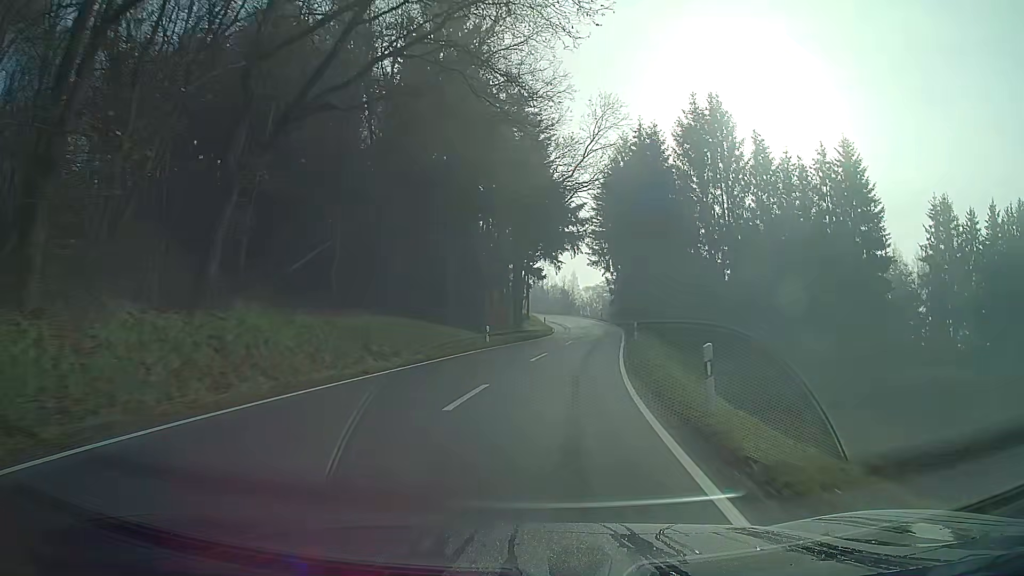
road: secondary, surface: asphalt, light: Day
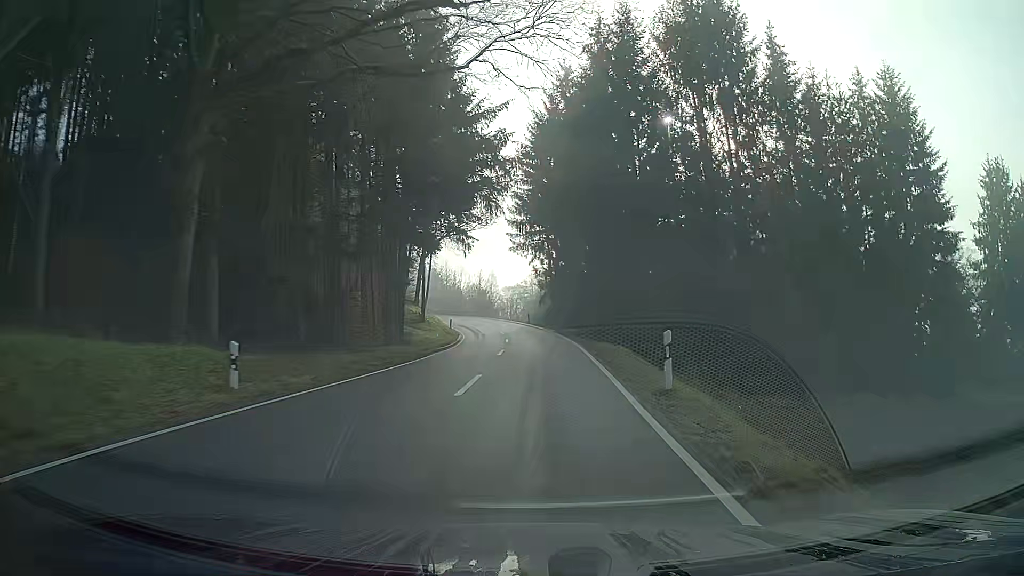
(+1.4, +22.2) m; +6°
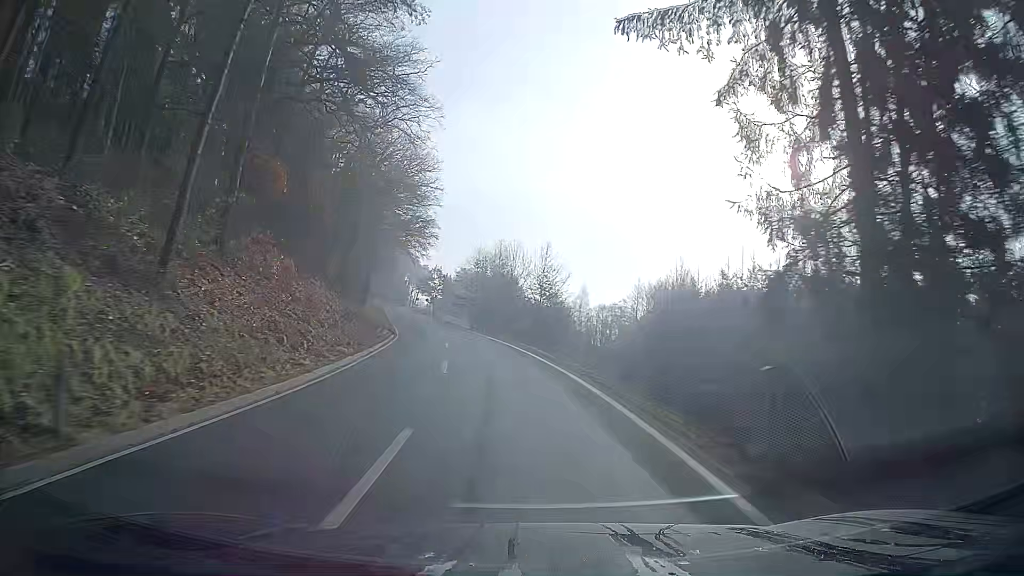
(-2.4, +55.2) m; -8°
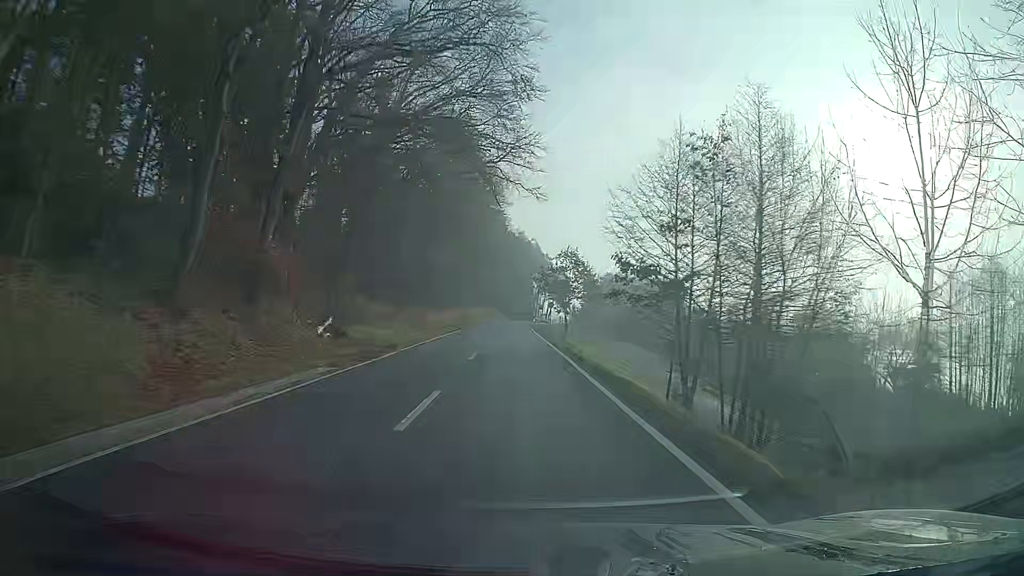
(-7.4, +56.0) m; -12°
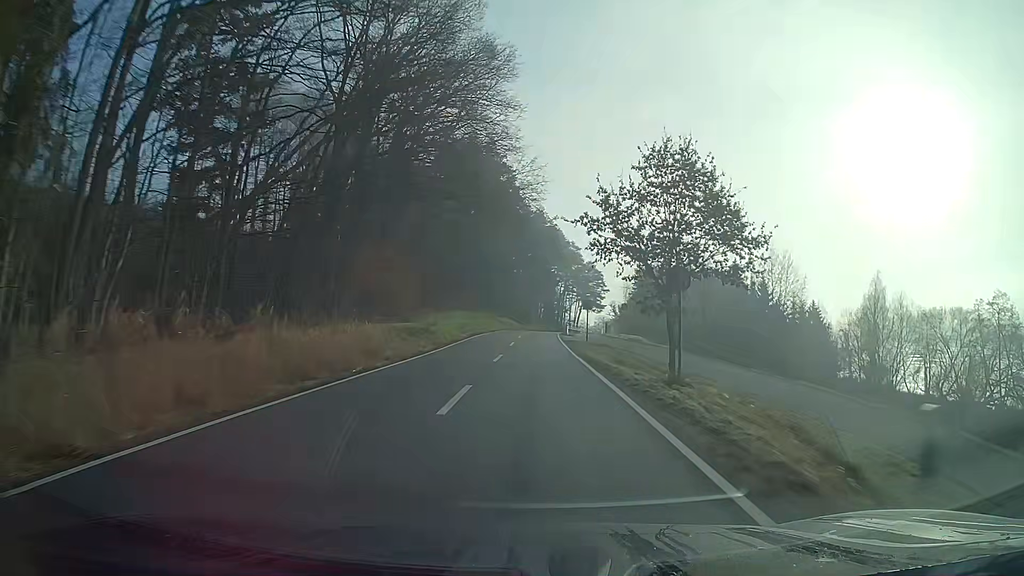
(-1.0, +46.8) m; -1°
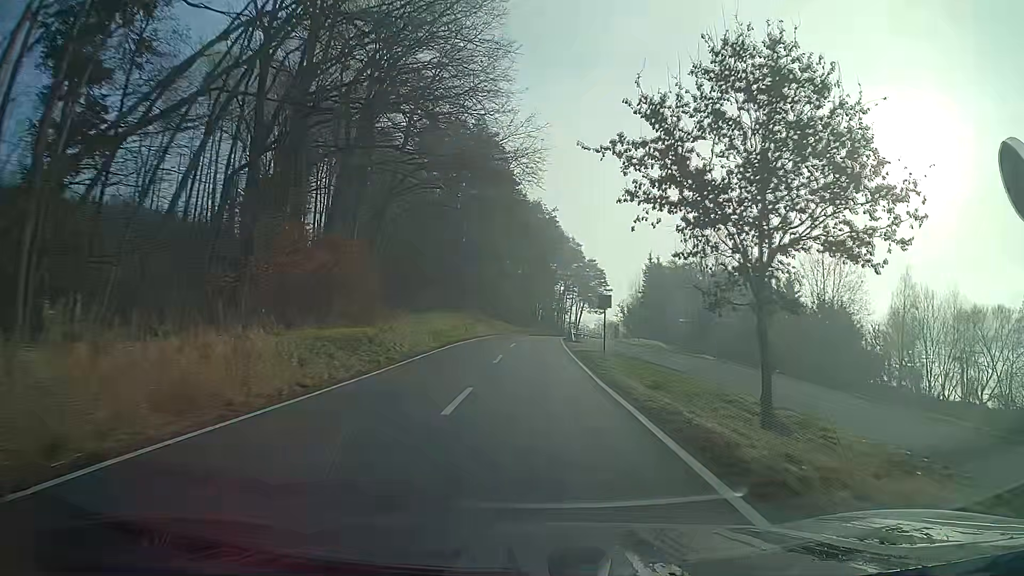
(0.0, +11.6) m; 0°
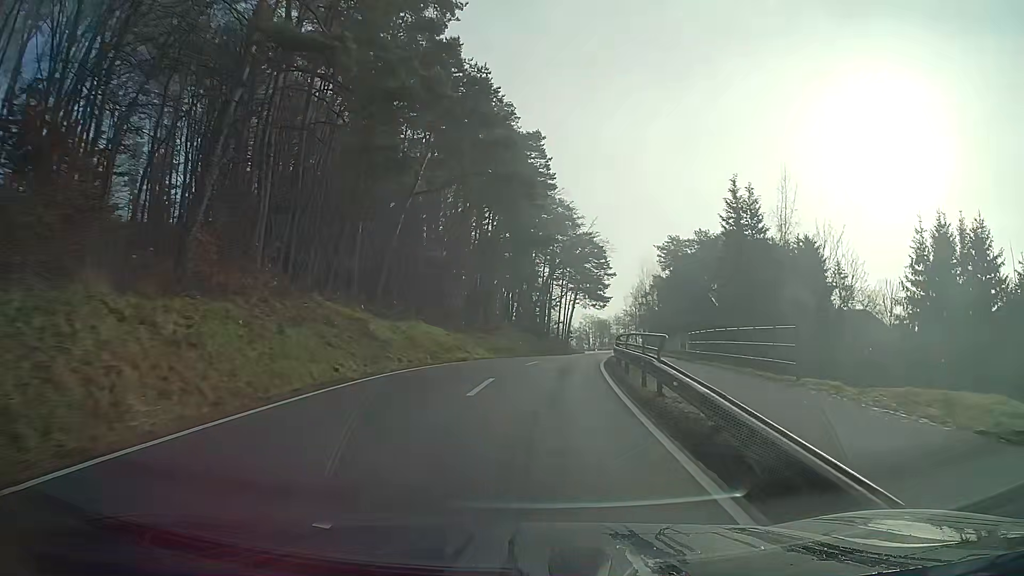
(+0.5, +45.4) m; +3°
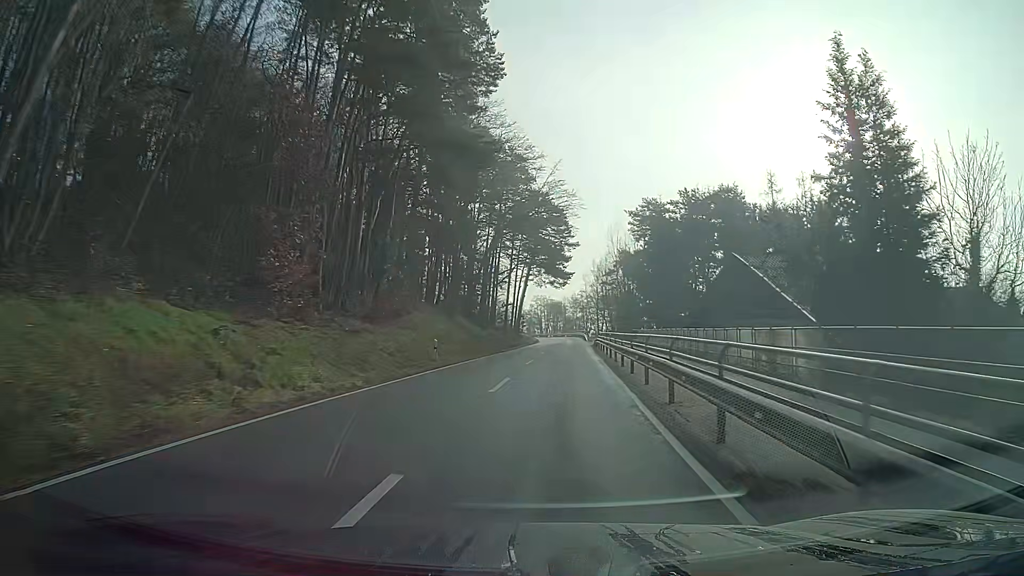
(+0.7, +22.3) m; +4°
